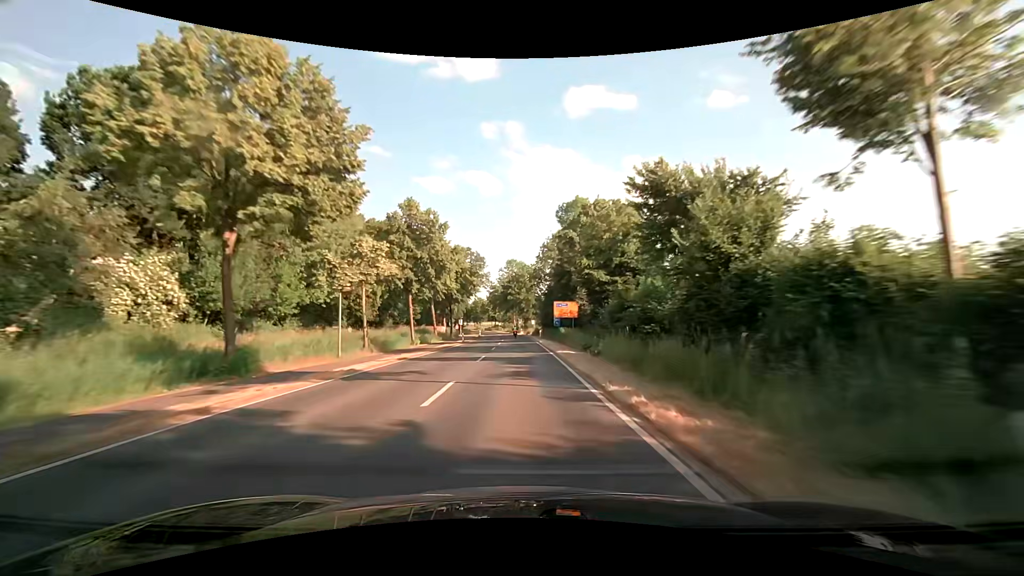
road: secondary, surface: asphalt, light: Day
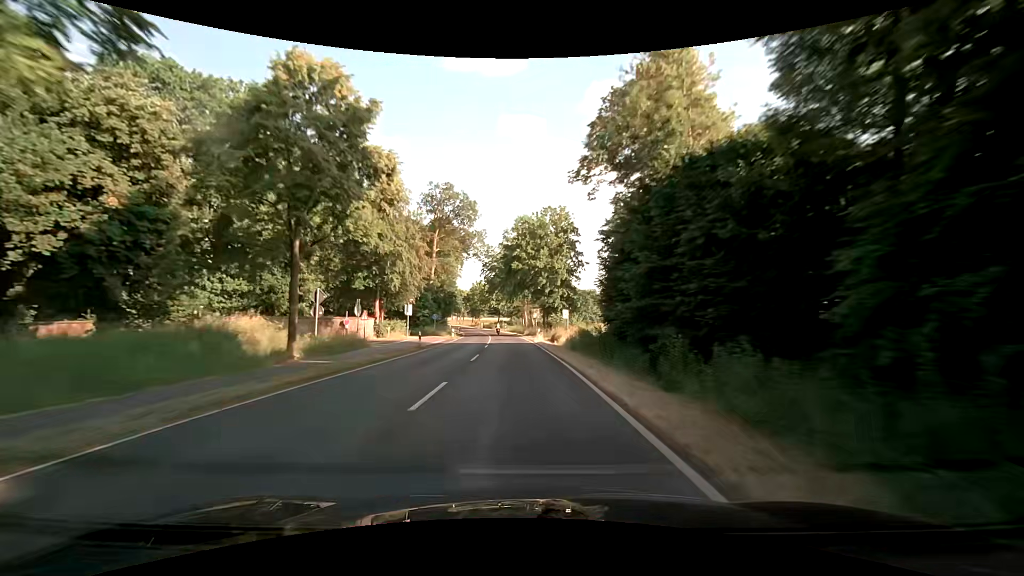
(-0.8, +56.0) m; -2°
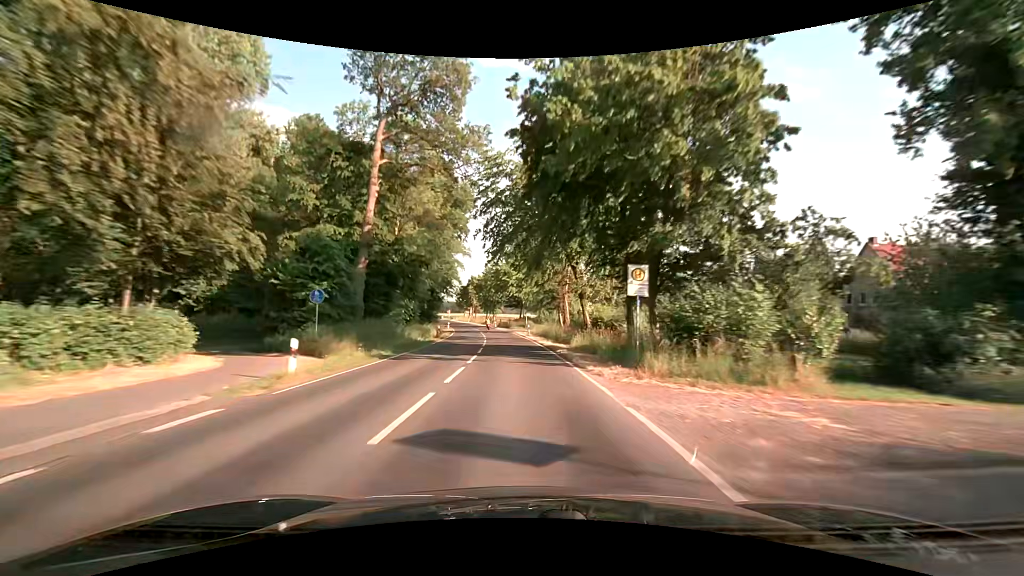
(-0.8, +41.3) m; -3°
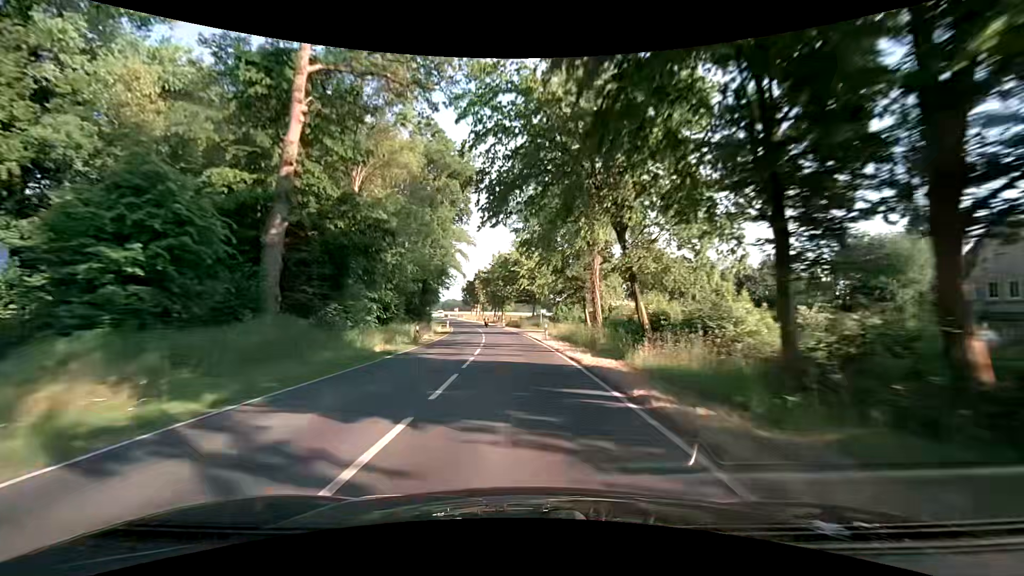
(-0.1, +13.6) m; -1°
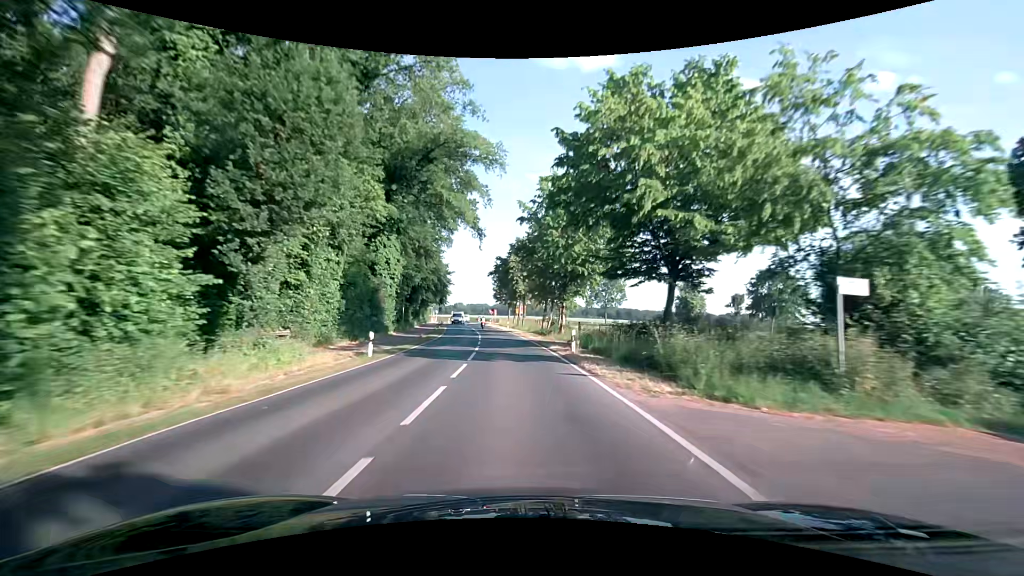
(-2.7, +51.5) m; -5°
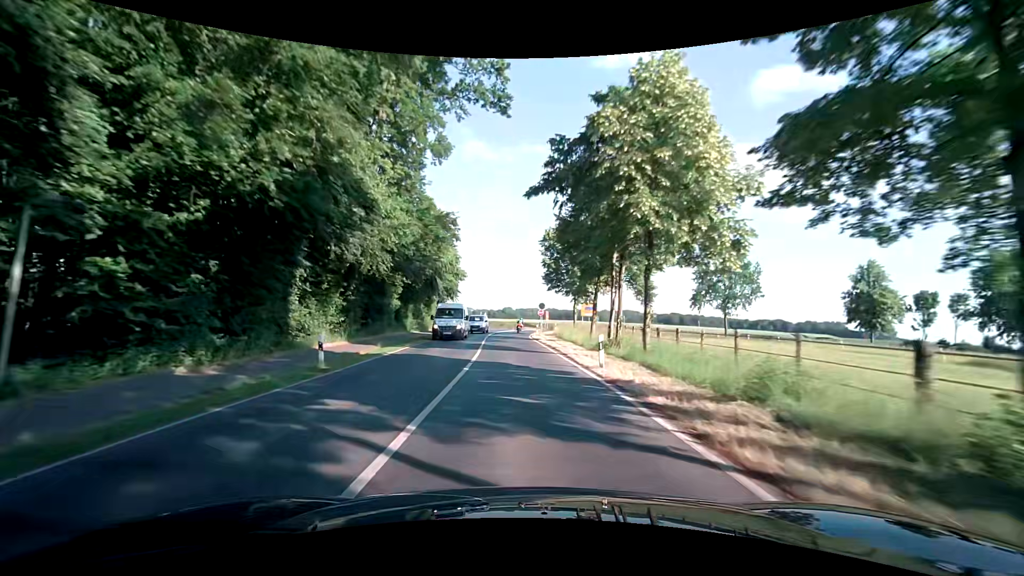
(-2.8, +44.6) m; -6°
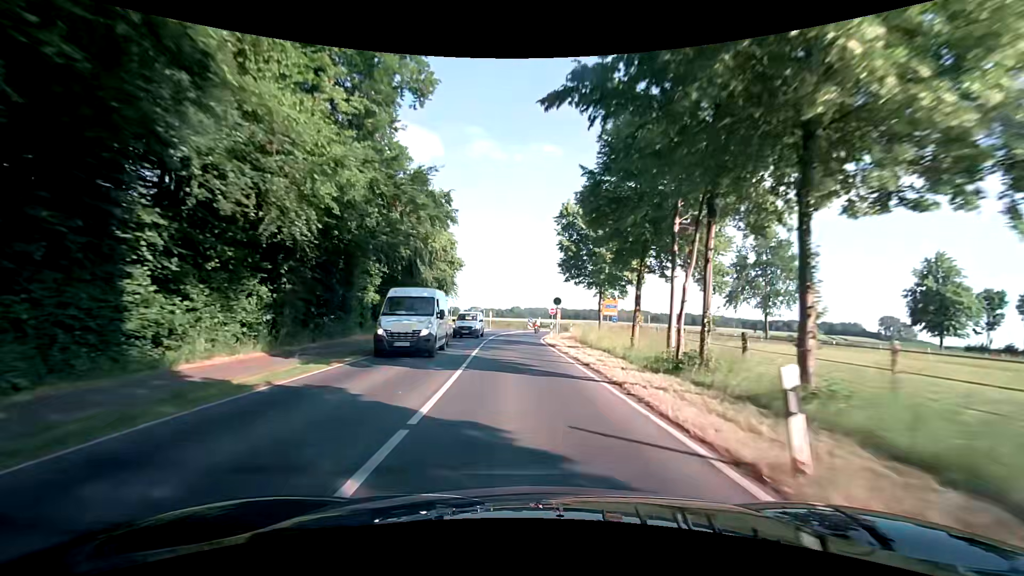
(-0.2, +9.8) m; -1°
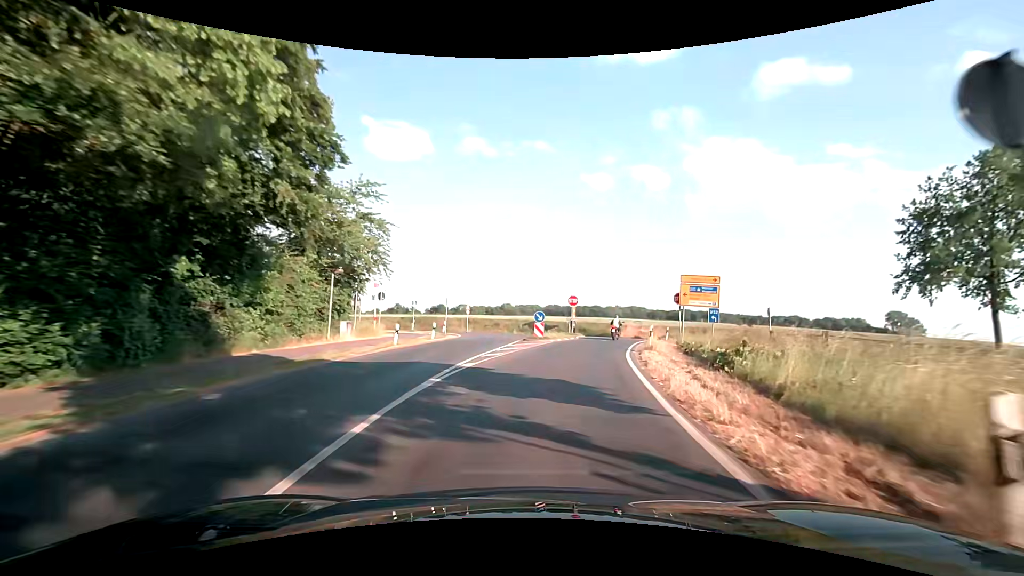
(-1.1, +33.1) m; -1°
(0, +10) (+2, +20) (+4, +30) (+7, +39) (+6, +49) (-1, +56) (-10, +61) (-19, +65) (-28, +68) (-38, +72) m
